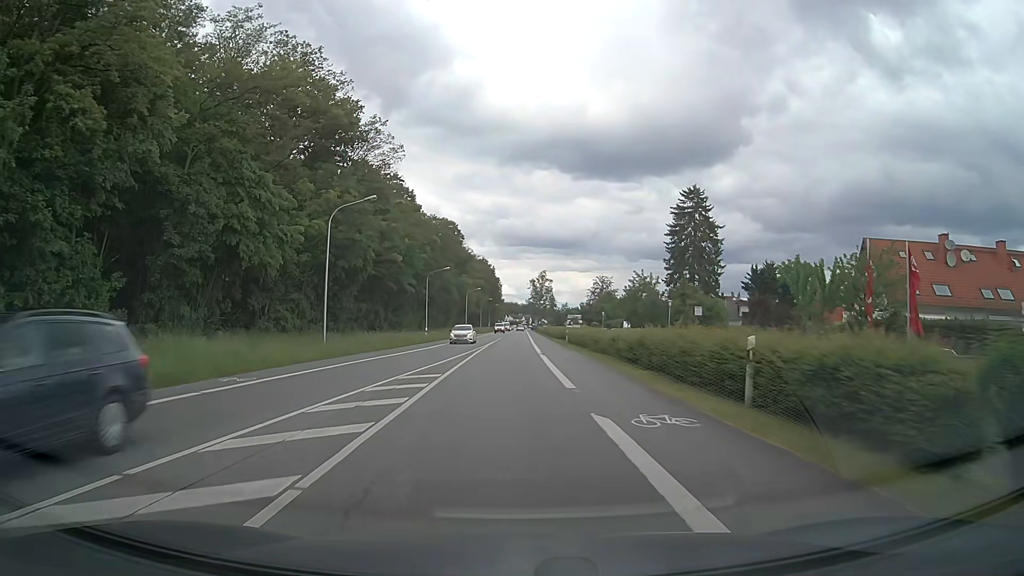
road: primary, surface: asphalt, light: Day
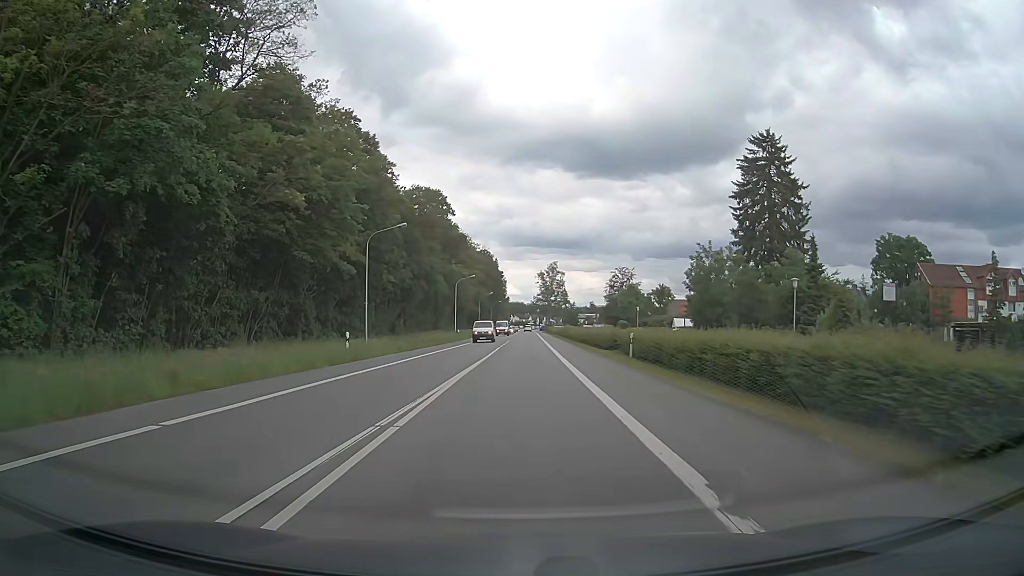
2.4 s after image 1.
(-0.4, +31.3) m; -1°
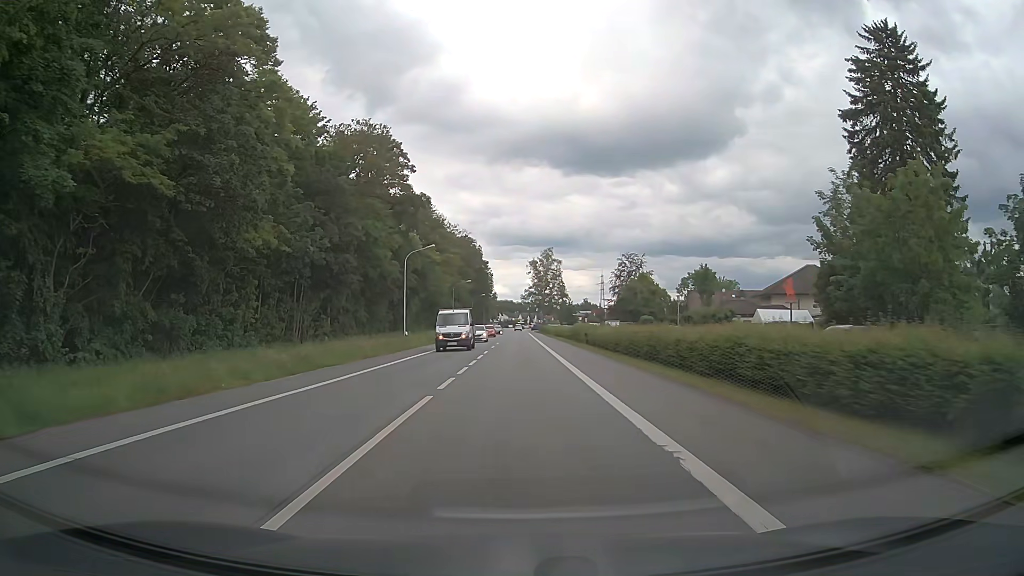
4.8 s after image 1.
(+0.3, +31.2) m; +1°
